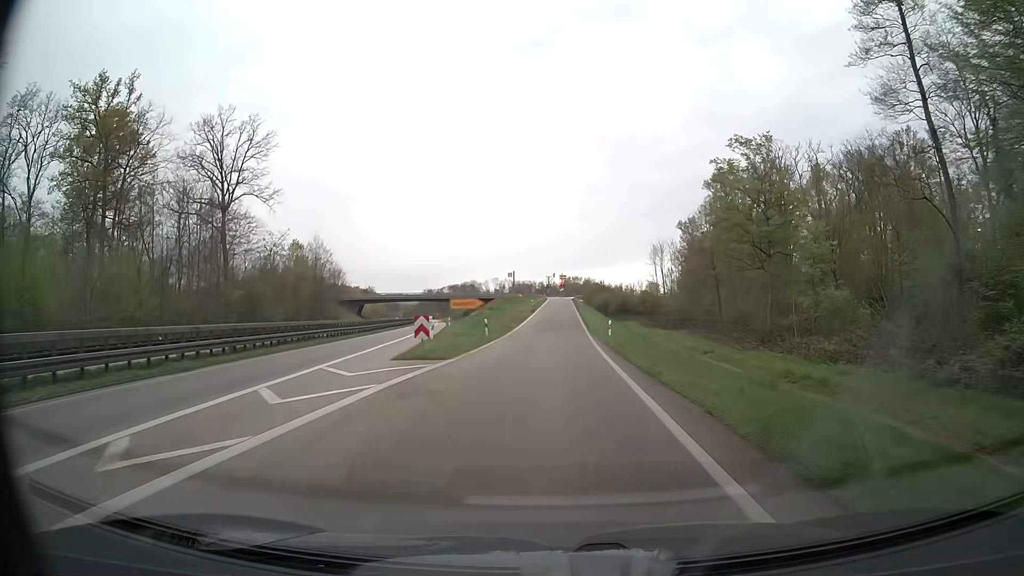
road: trunk_link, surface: asphalt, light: Day
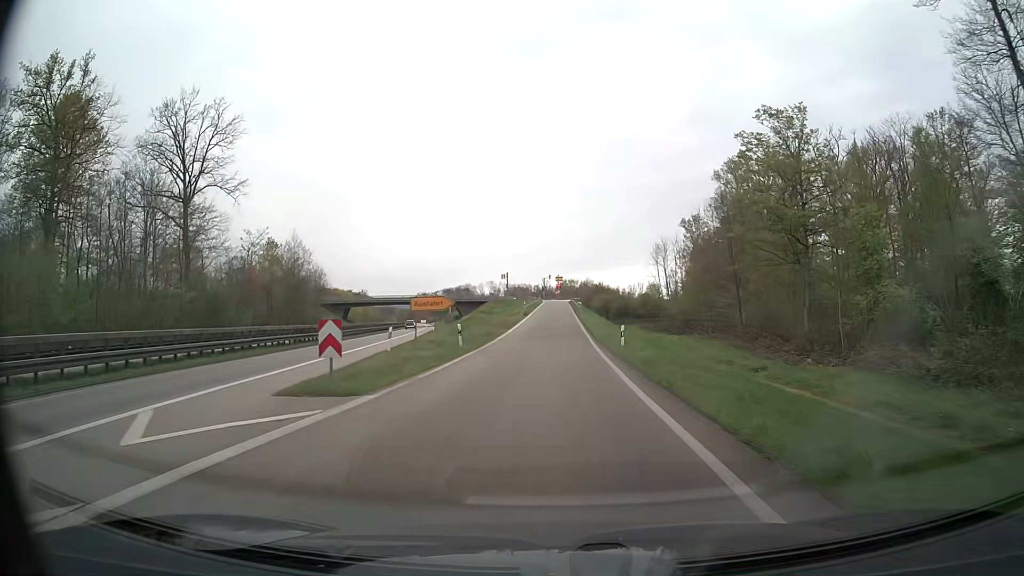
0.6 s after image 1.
(0.0, +8.8) m; 0°
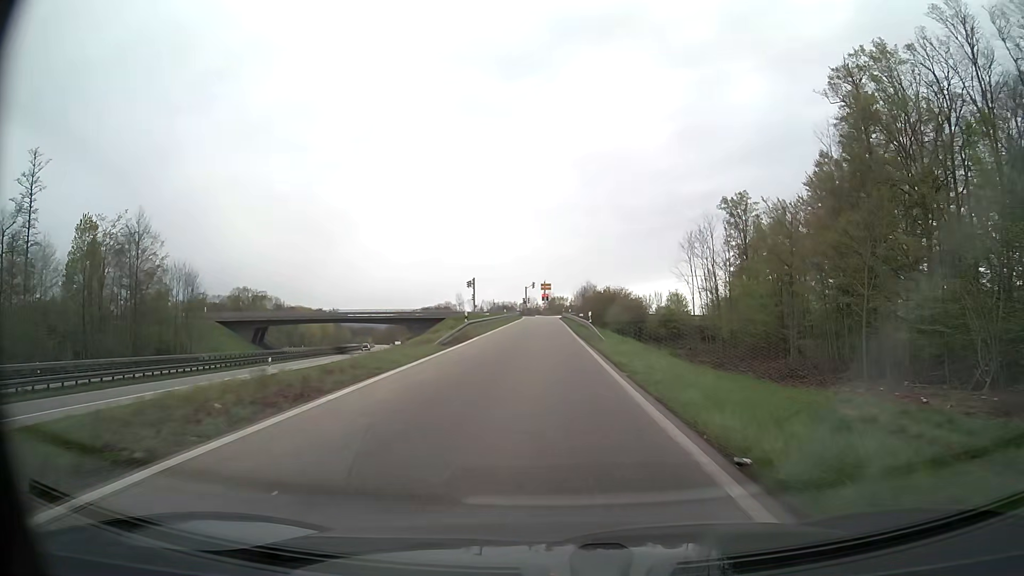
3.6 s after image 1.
(+0.7, +44.0) m; +1°
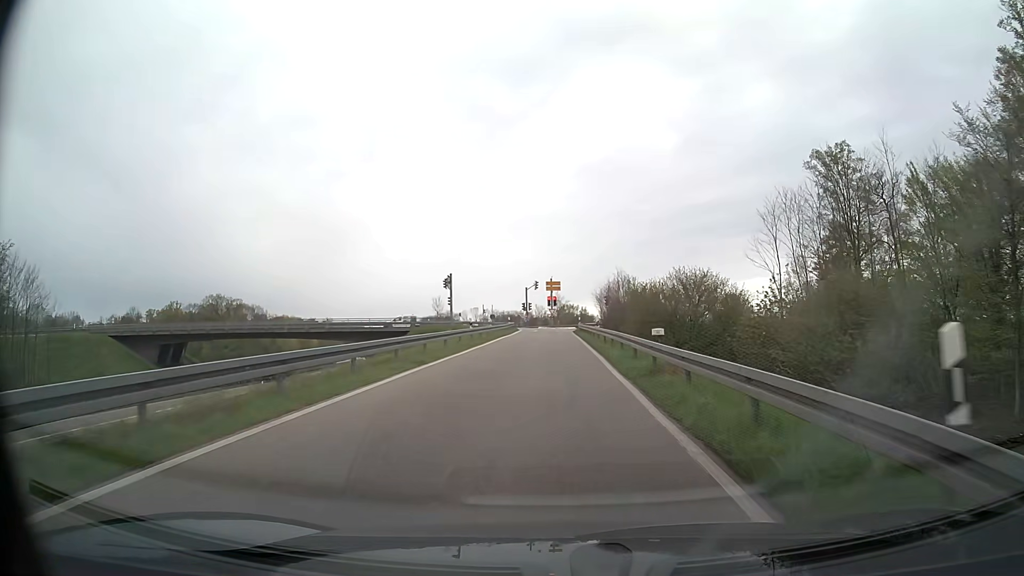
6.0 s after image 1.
(-0.3, +33.3) m; -1°
